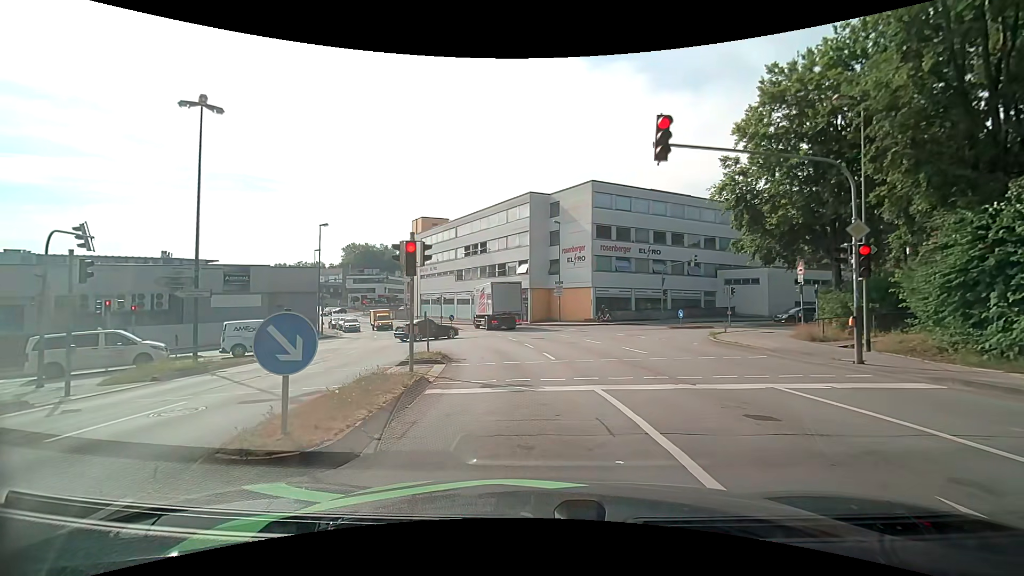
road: tertiary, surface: asphalt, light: Day
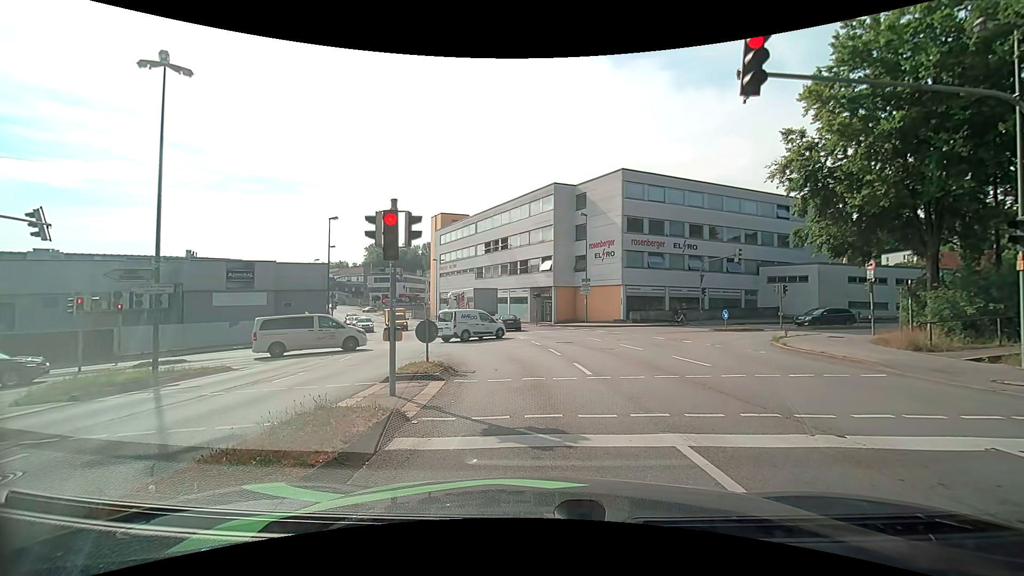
(-0.1, +3.5) m; -1°
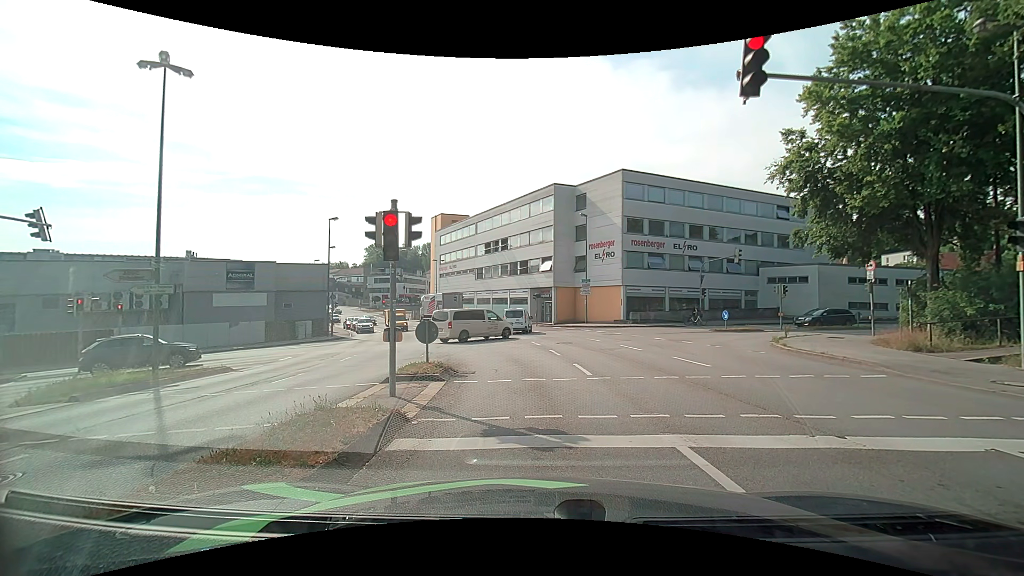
(0.0, +0.1) m; 0°
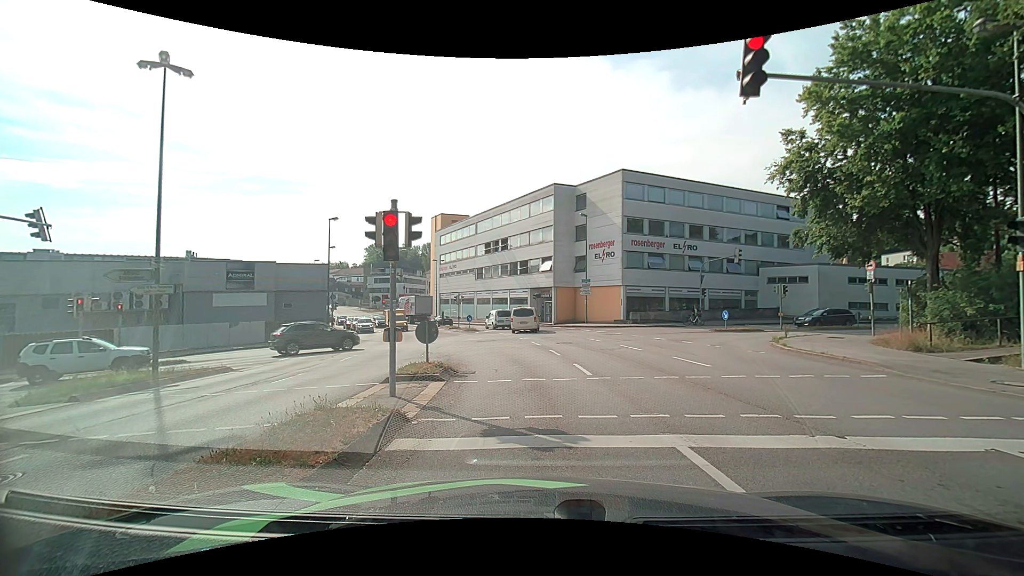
(0.0, 0.0) m; 0°
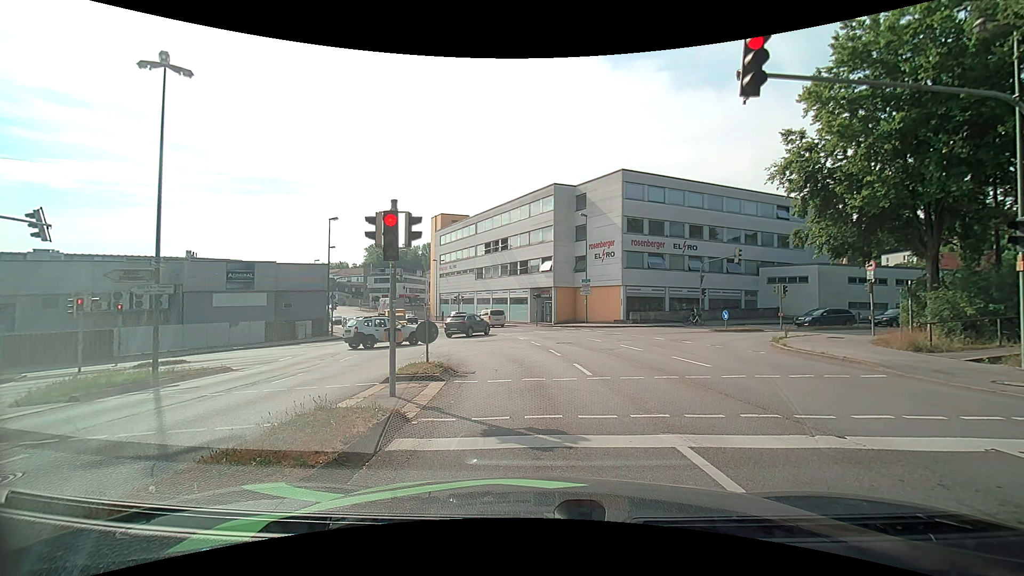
(0.0, 0.0) m; 0°
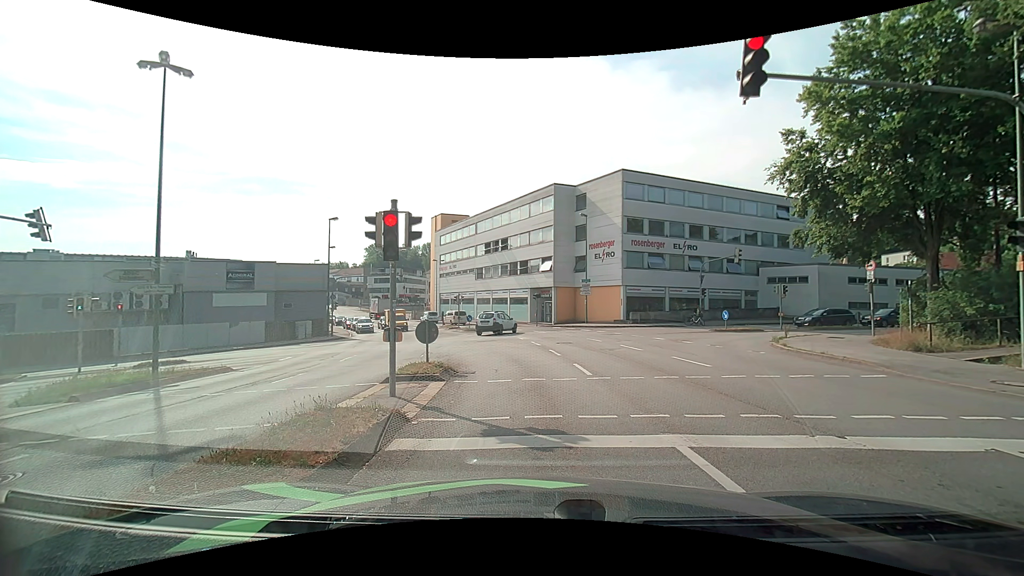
(0.0, 0.0) m; 0°
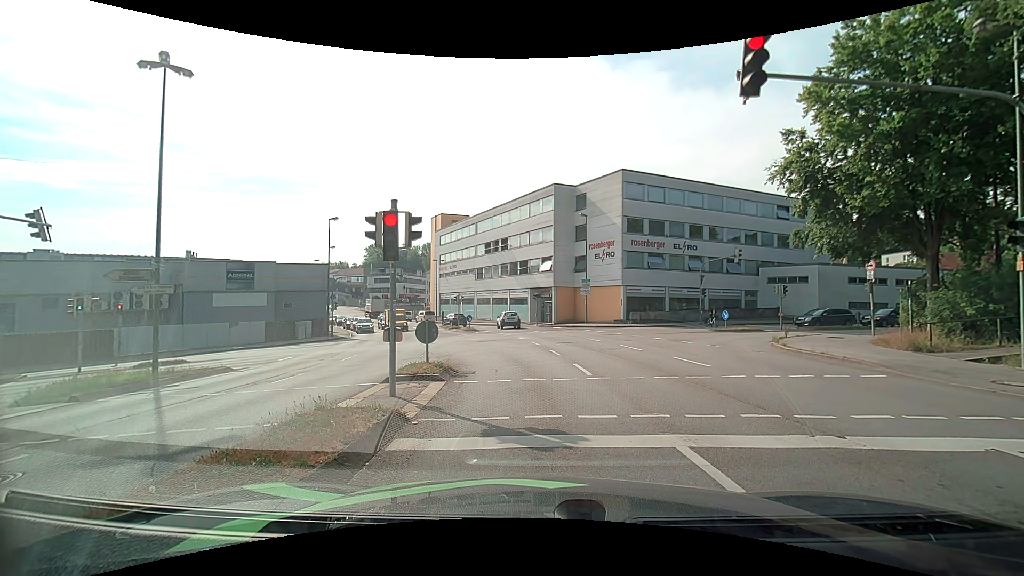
(0.0, 0.0) m; 0°
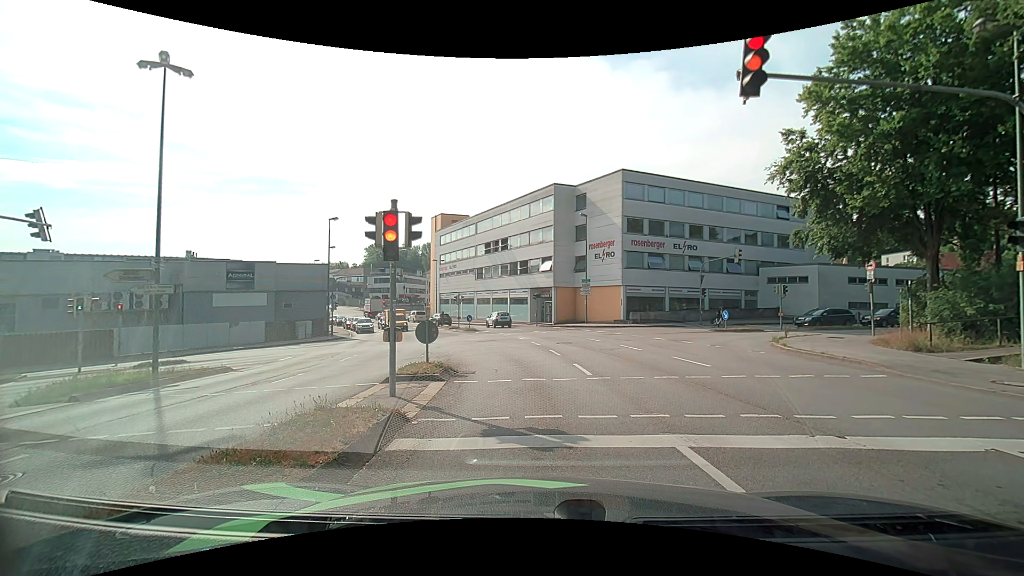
(0.0, 0.0) m; 0°
(-1, +10) (-2, +20) (-6, +29) (-15, +30) (-24, +25) (-32, +20) (-41, +14) (-49, +8) (-57, +3) (-66, -2) m
